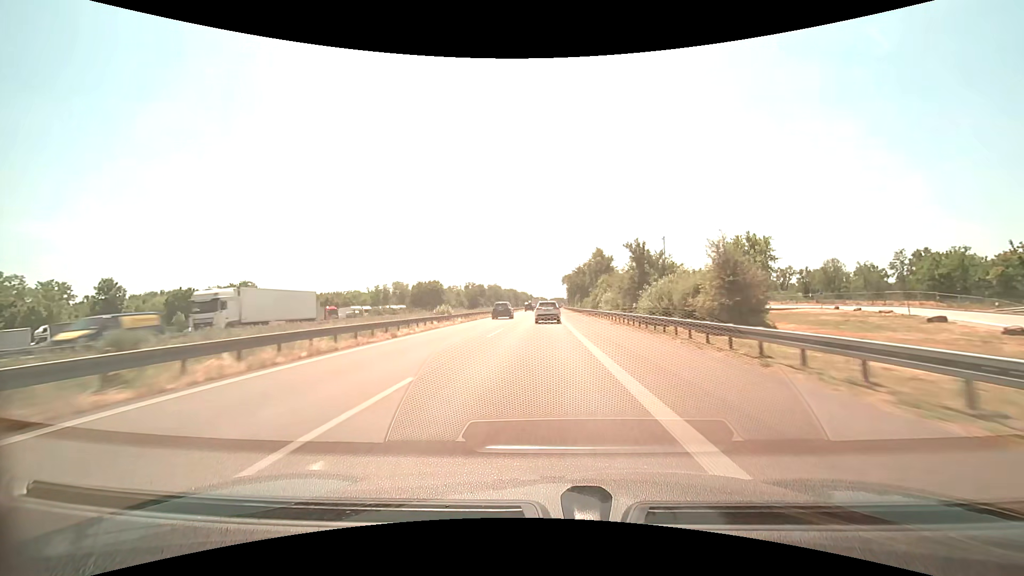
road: motorway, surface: asphalt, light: Day
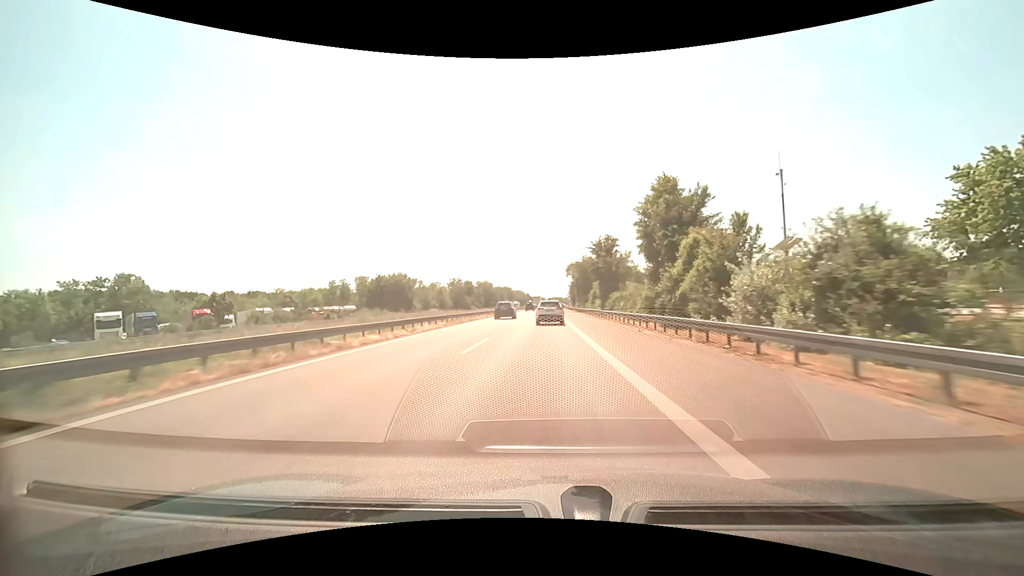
(0.0, +43.4) m; 0°
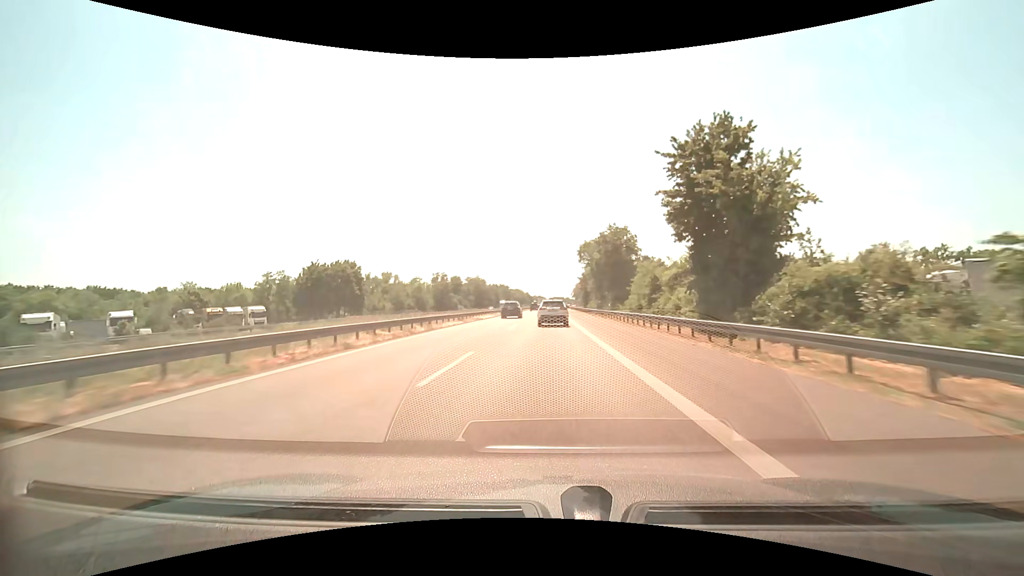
(0.0, +41.5) m; 0°
(0, +10) (0, +20) (0, +30) (0, +40) (+1, +50) (+1, +60) (+1, +70) (+1, +80) (+1, +90) (+1, +100) m
